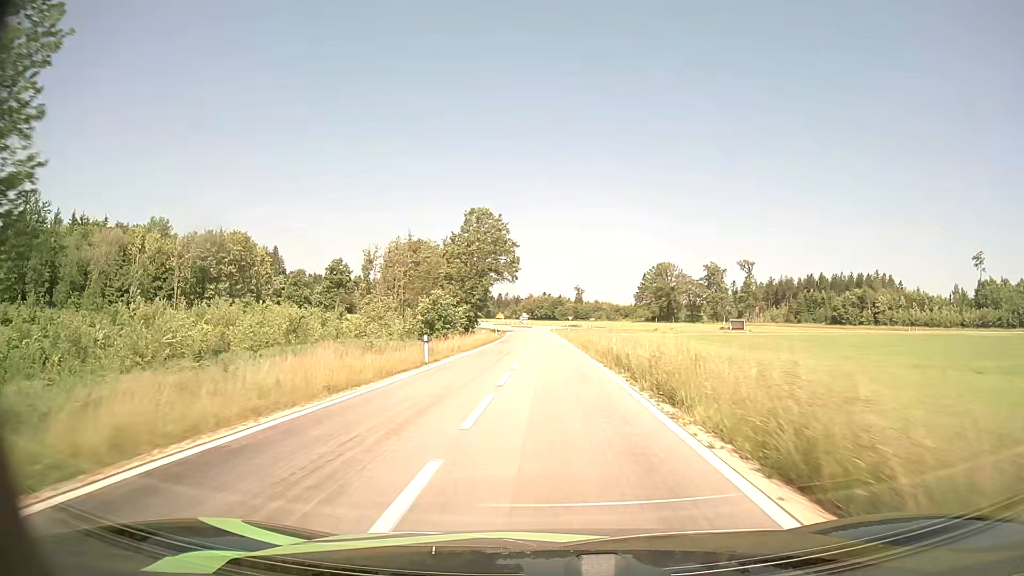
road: tertiary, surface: asphalt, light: Day
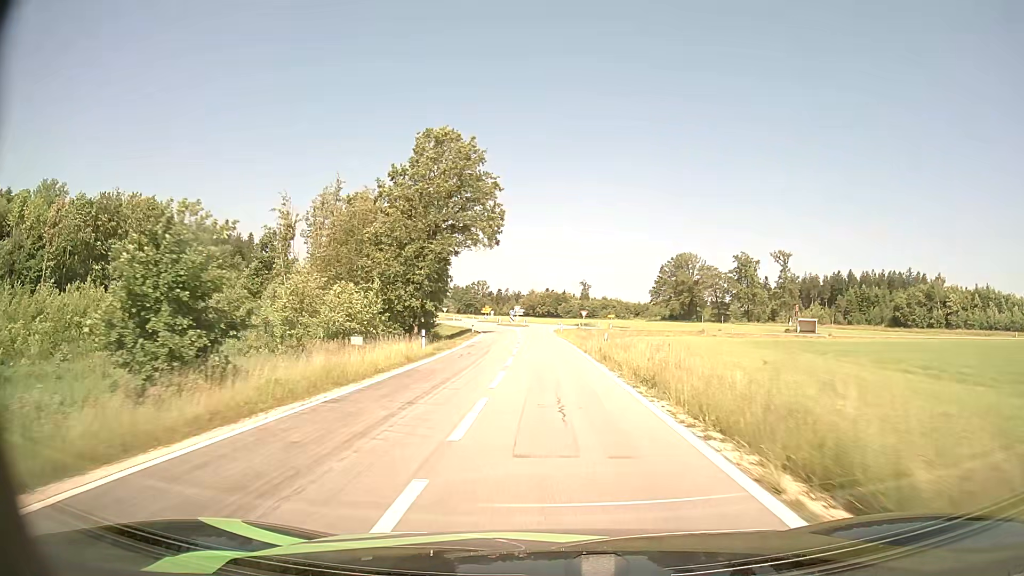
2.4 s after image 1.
(-0.2, +37.9) m; -1°
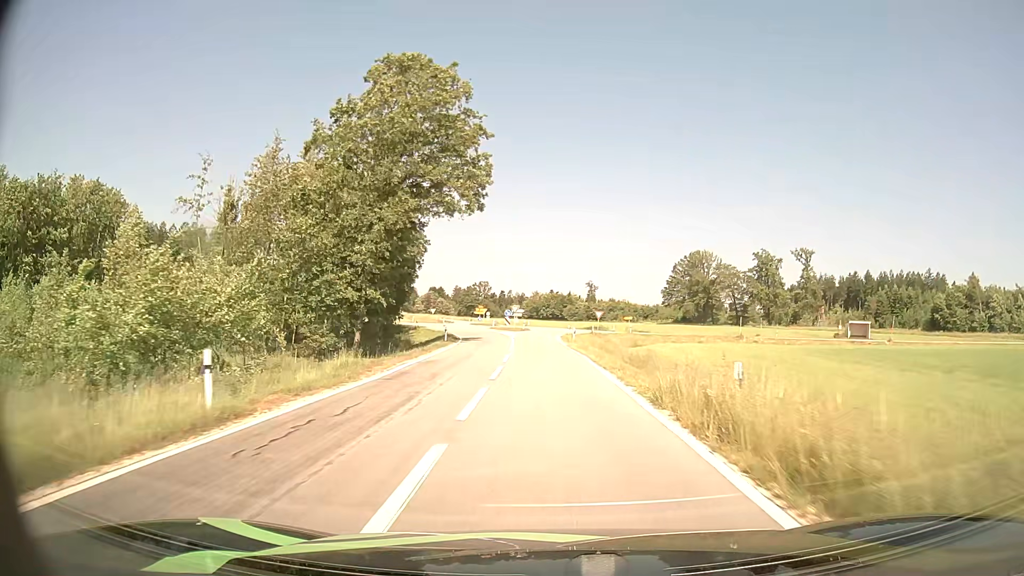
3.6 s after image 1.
(0.0, +16.8) m; 0°
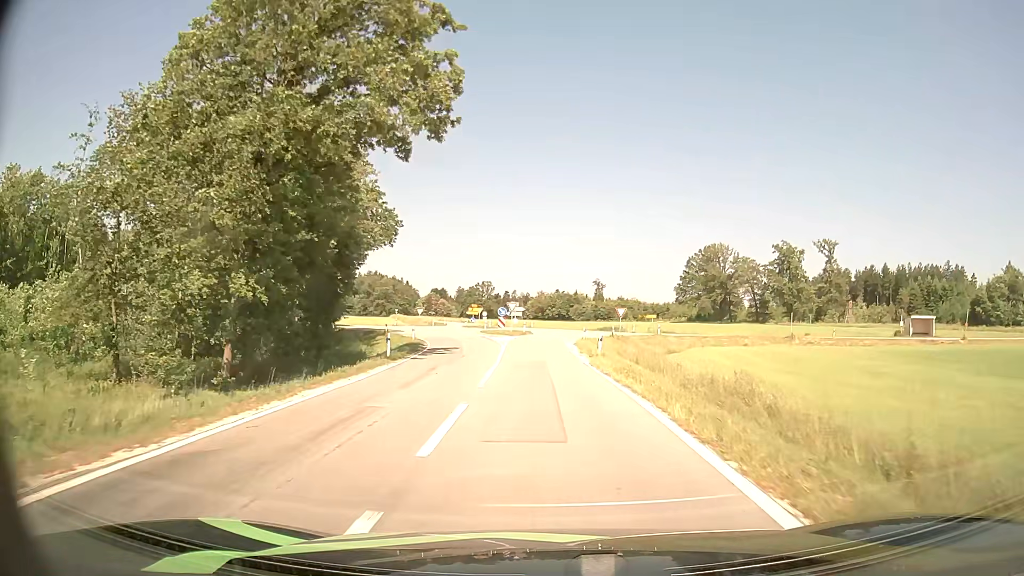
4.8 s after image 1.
(0.0, +14.9) m; 0°
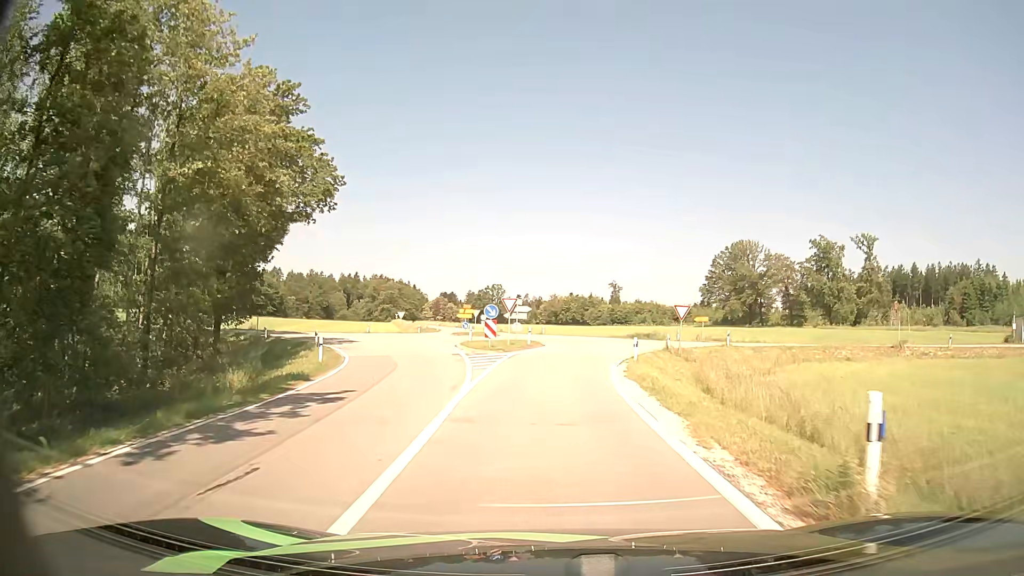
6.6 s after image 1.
(-0.2, +18.4) m; -1°
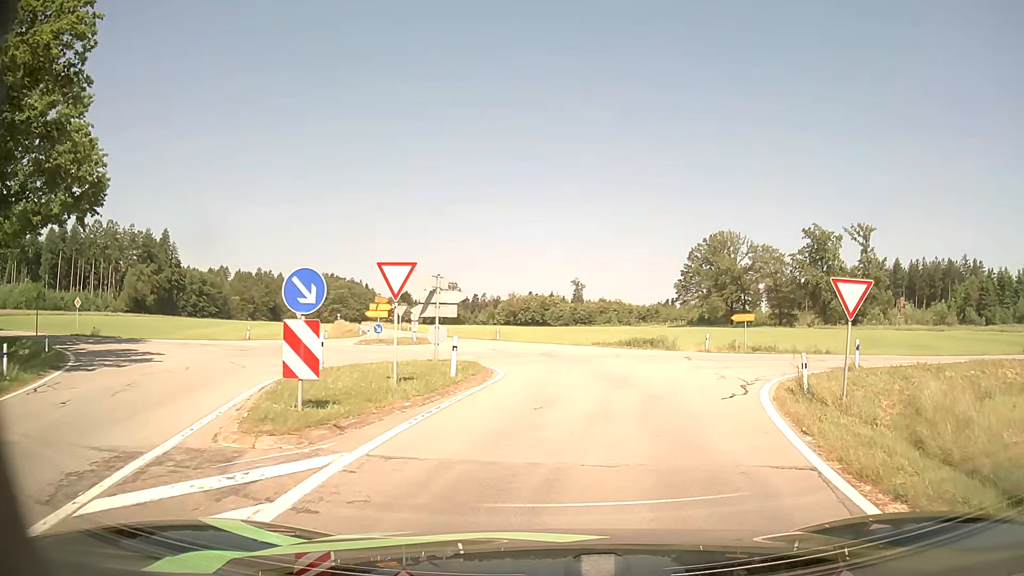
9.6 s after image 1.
(0.0, +20.0) m; +4°
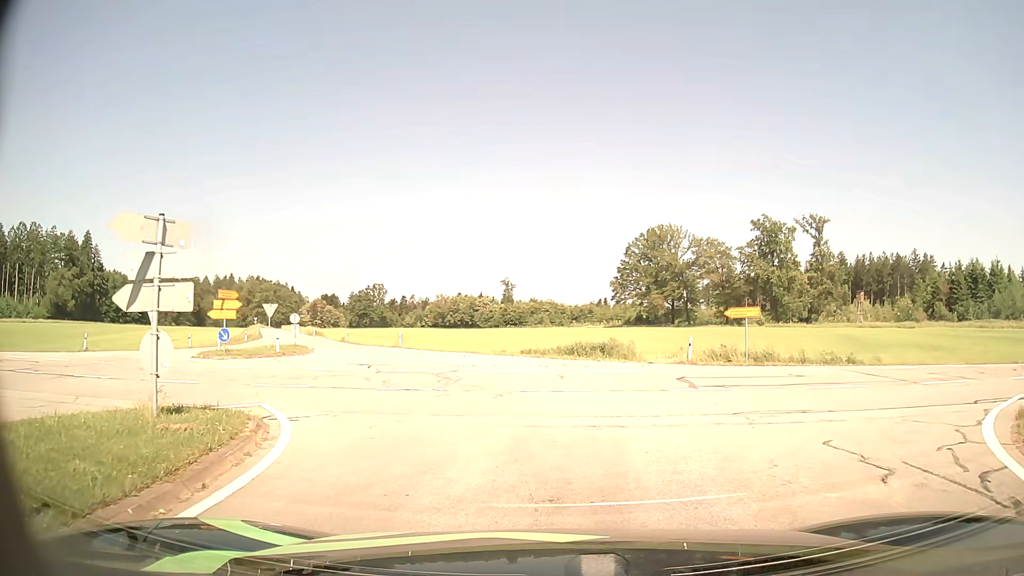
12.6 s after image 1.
(+0.6, +11.6) m; +5°
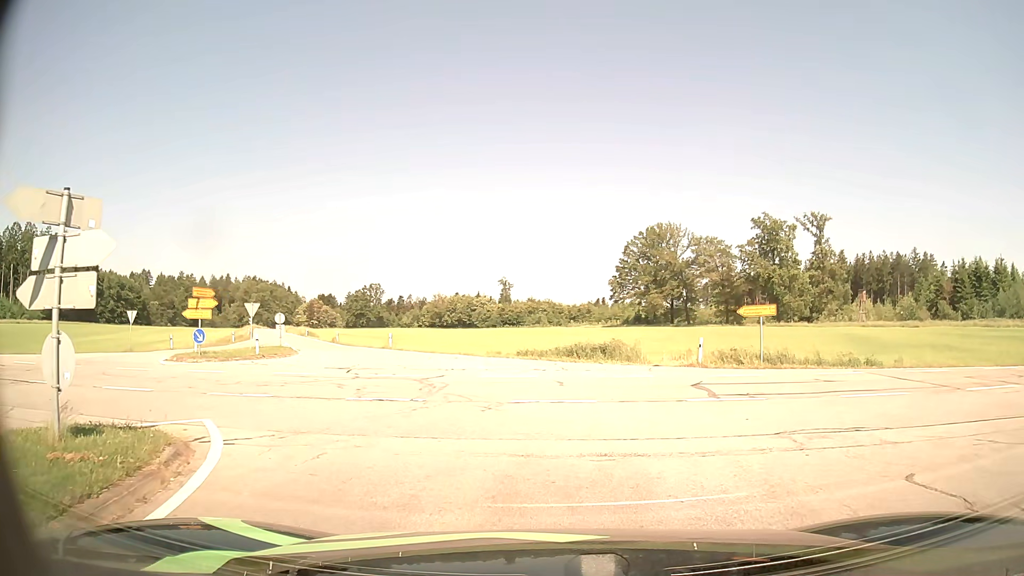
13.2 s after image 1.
(0.0, +2.0) m; 0°
(0, +10) (-3, +20) (-7, +29) (-11, +38) (-16, +47) (-20, +56) (-25, +65) (-29, +74) (-33, +83) (-37, +92) m
